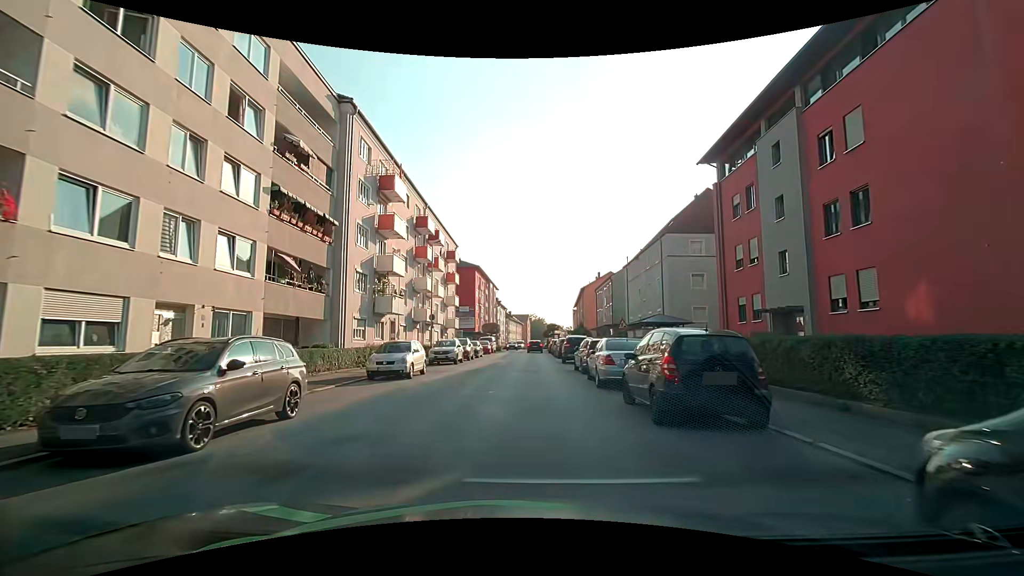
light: Day
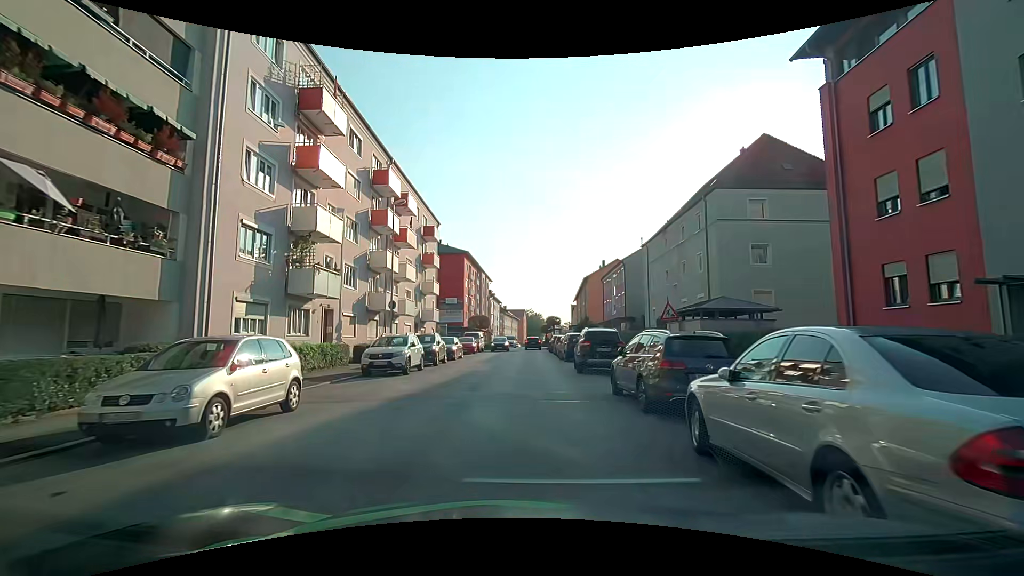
(0.0, +11.3) m; +1°
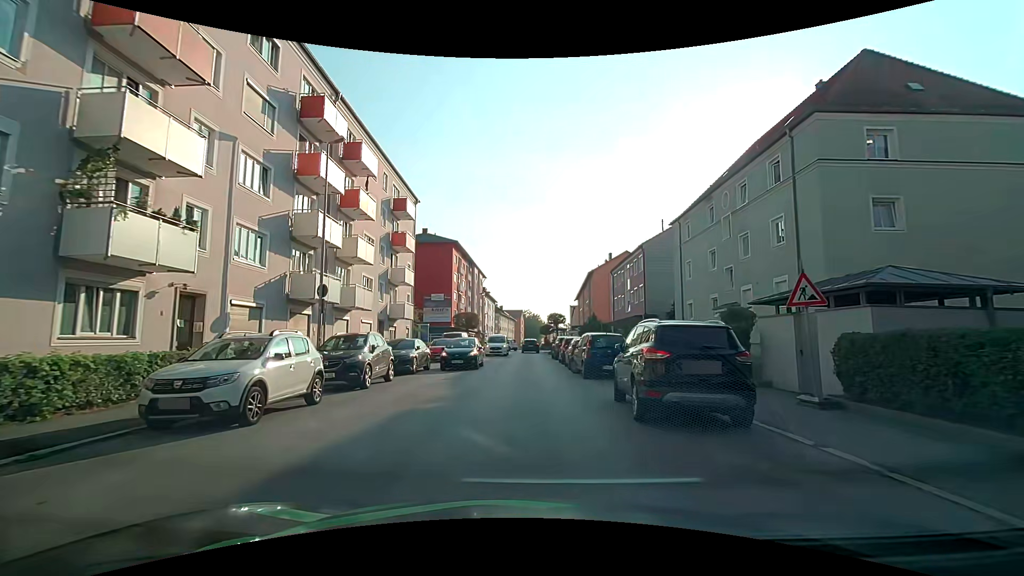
(0.0, +10.4) m; 0°
